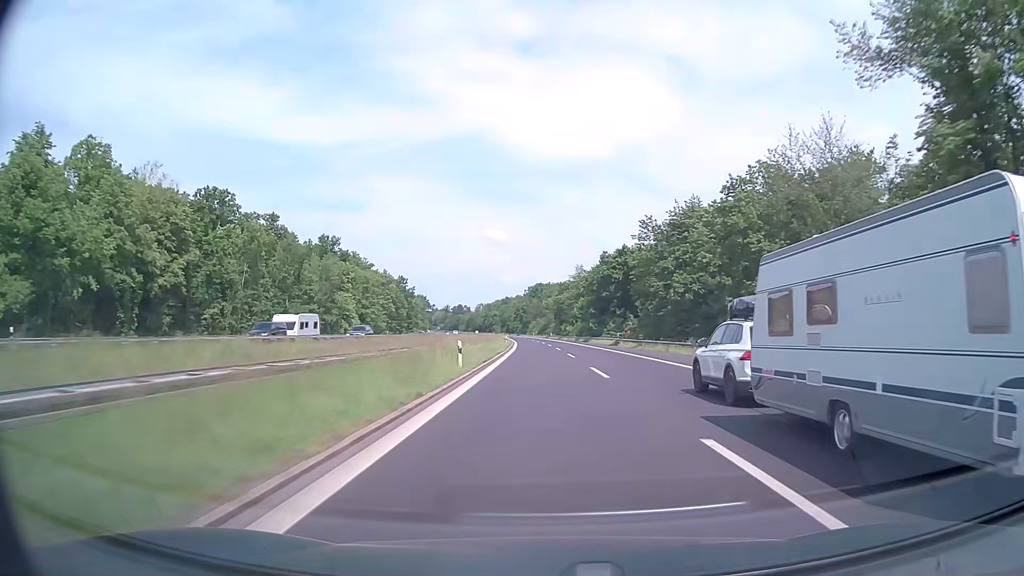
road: motorway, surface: asphalt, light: Day
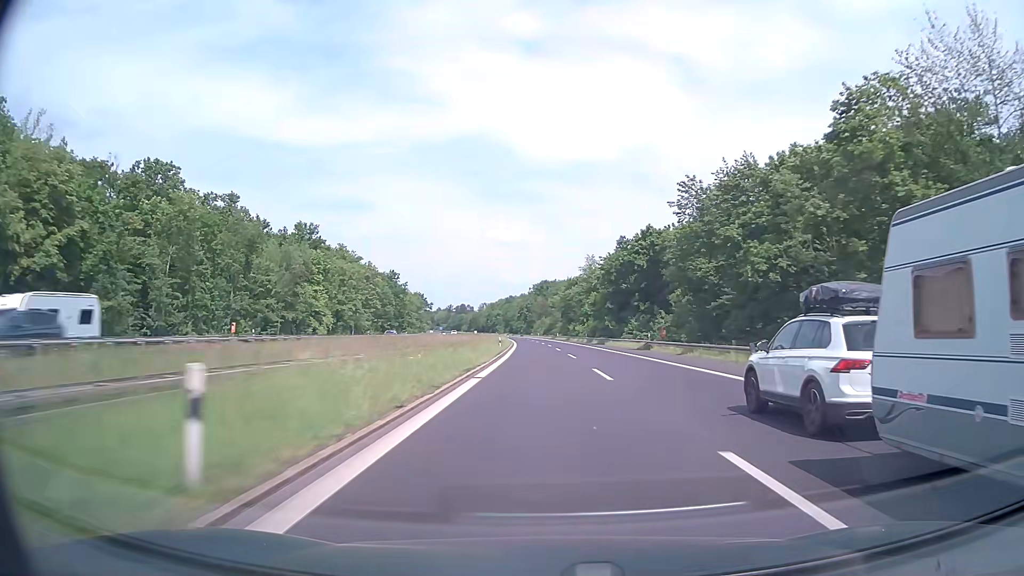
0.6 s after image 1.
(-0.1, +19.0) m; 0°
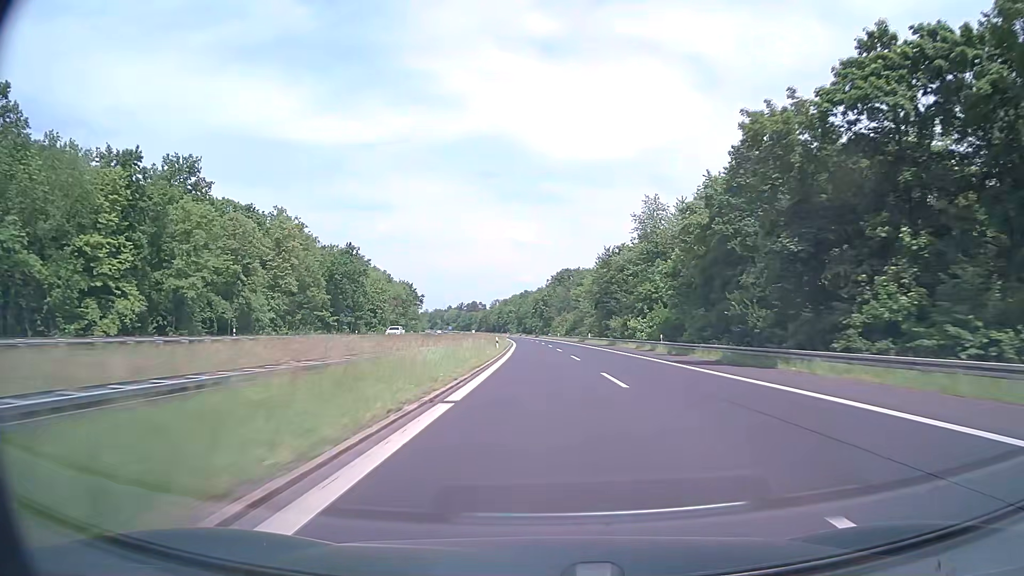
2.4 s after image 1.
(-0.7, +57.0) m; -2°
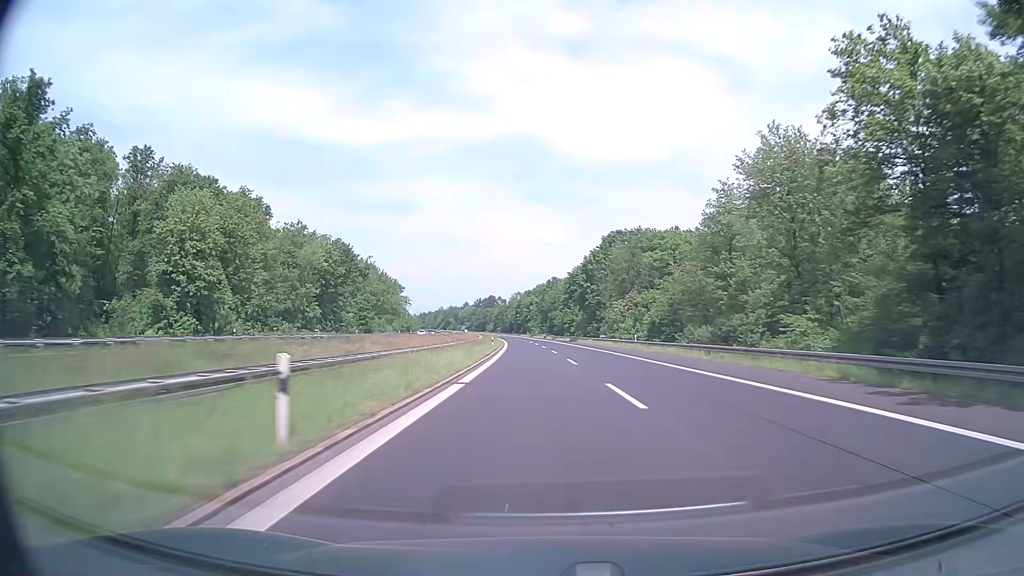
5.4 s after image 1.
(-2.1, +95.2) m; -2°
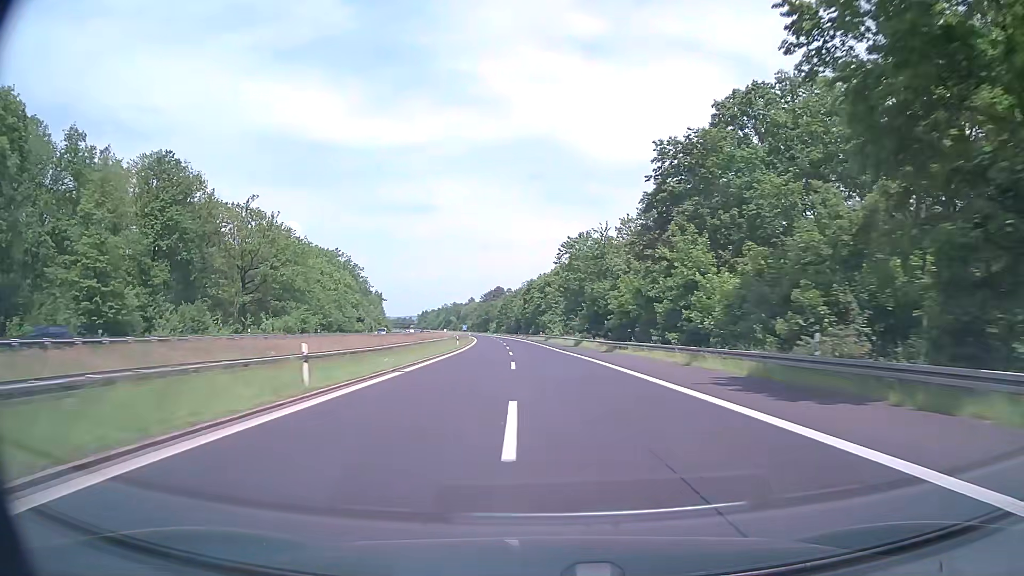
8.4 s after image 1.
(-1.2, +95.3) m; -2°
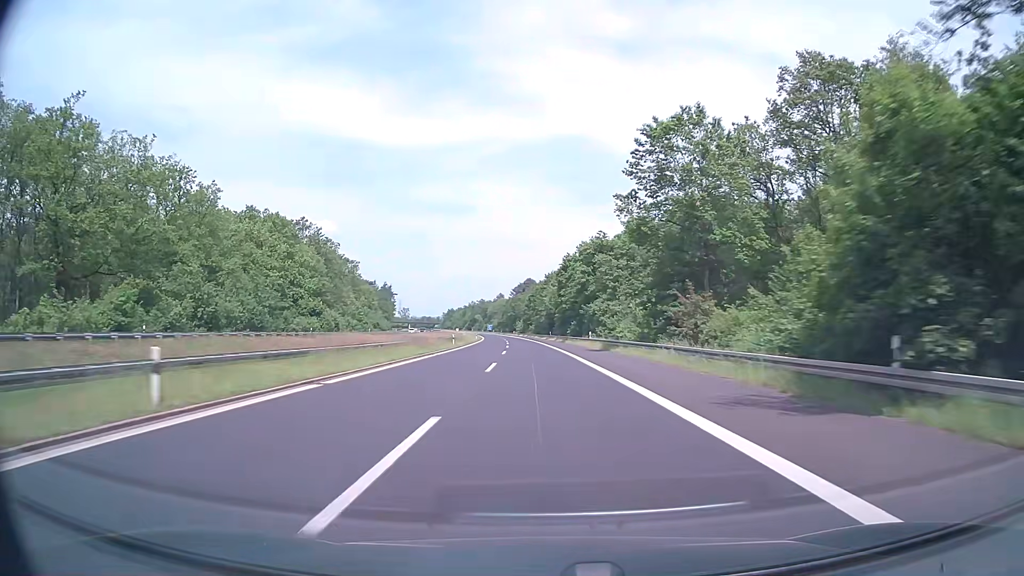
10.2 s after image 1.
(-1.3, +57.1) m; -3°
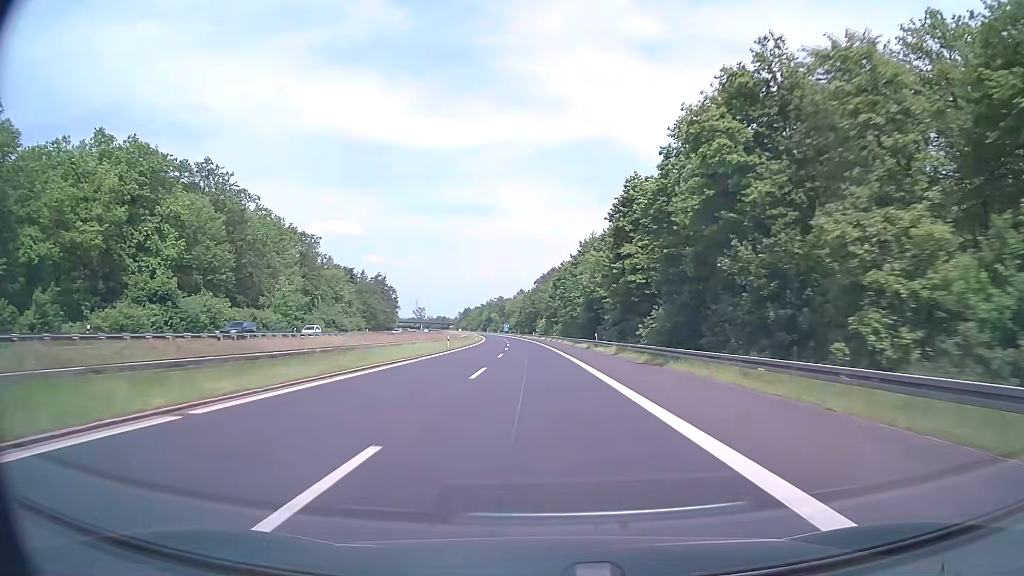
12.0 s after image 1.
(-1.2, +57.1) m; -2°
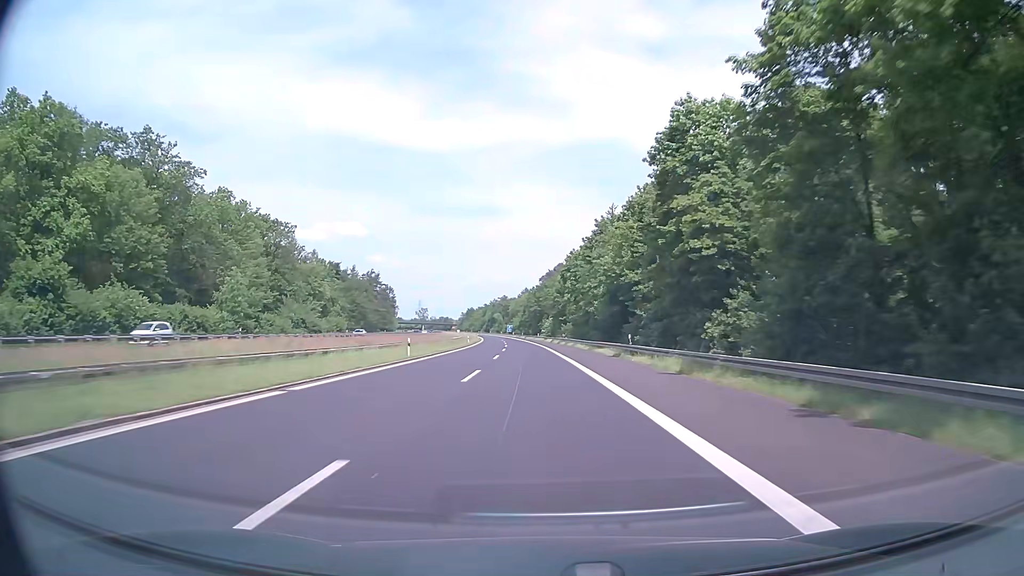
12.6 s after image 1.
(-0.2, +19.0) m; -1°
(0, +10) (0, +20) (0, +30) (0, +40) (-1, +50) (-1, +60) (-2, +70) (-2, +80) (-3, +90) (-3, +100) m
